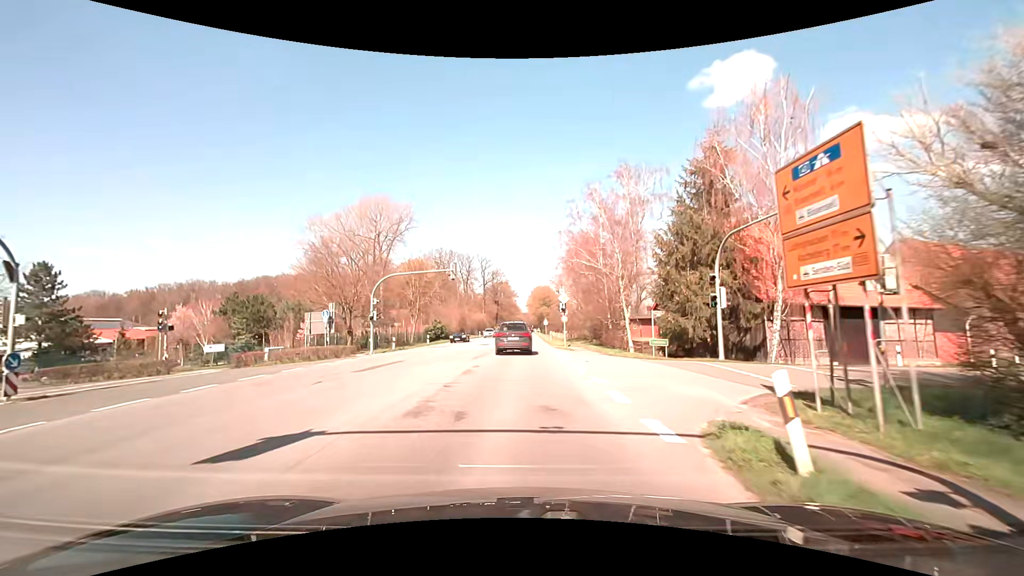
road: primary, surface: asphalt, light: Day
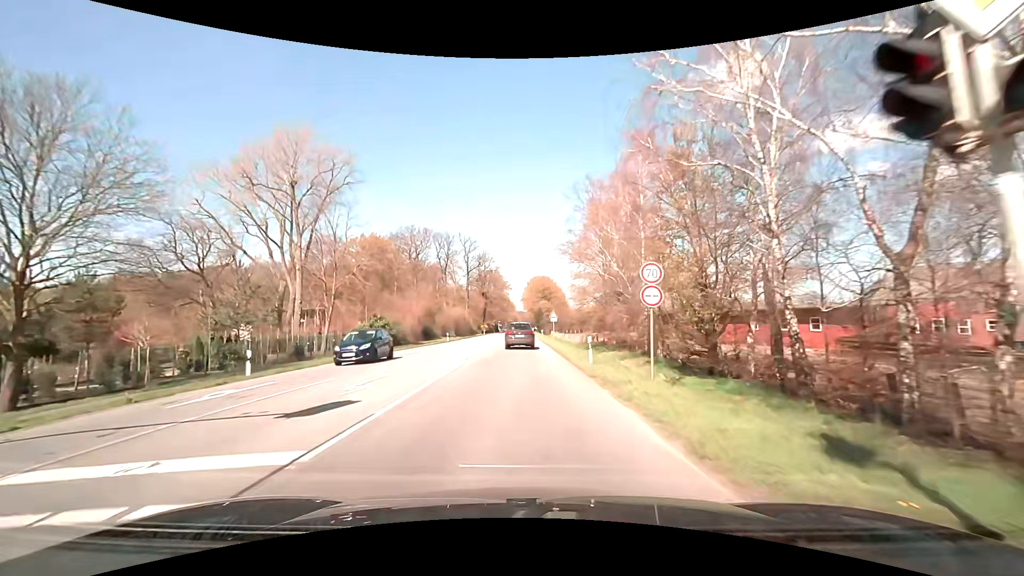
(+0.3, +34.2) m; +1°
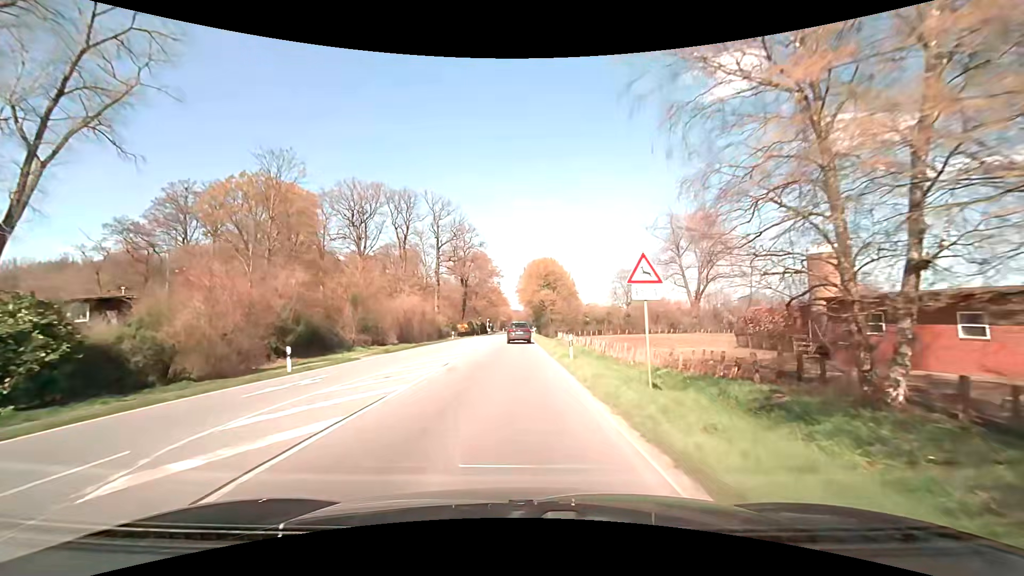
(+0.2, +39.4) m; 0°
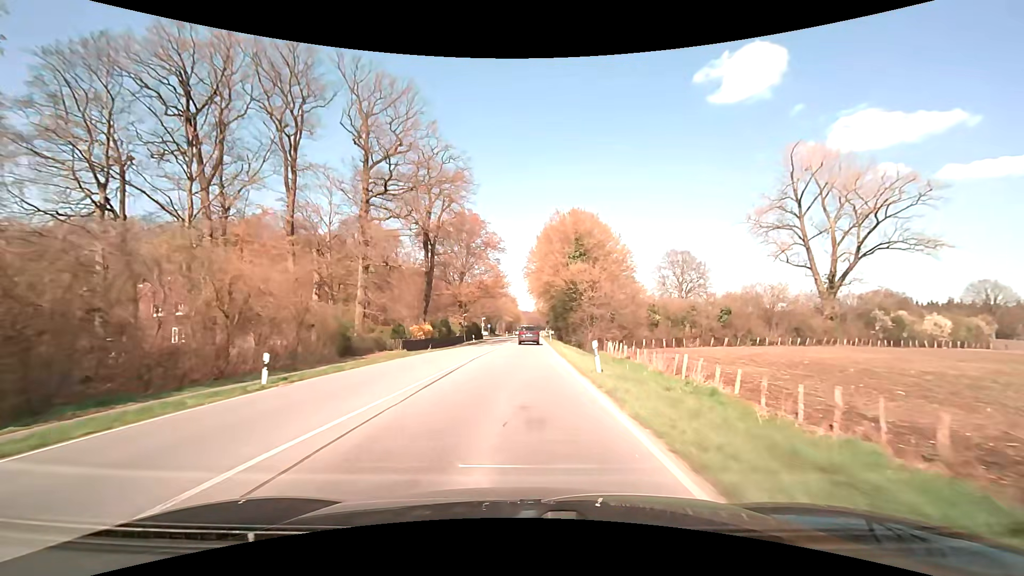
(-0.5, +45.2) m; -1°
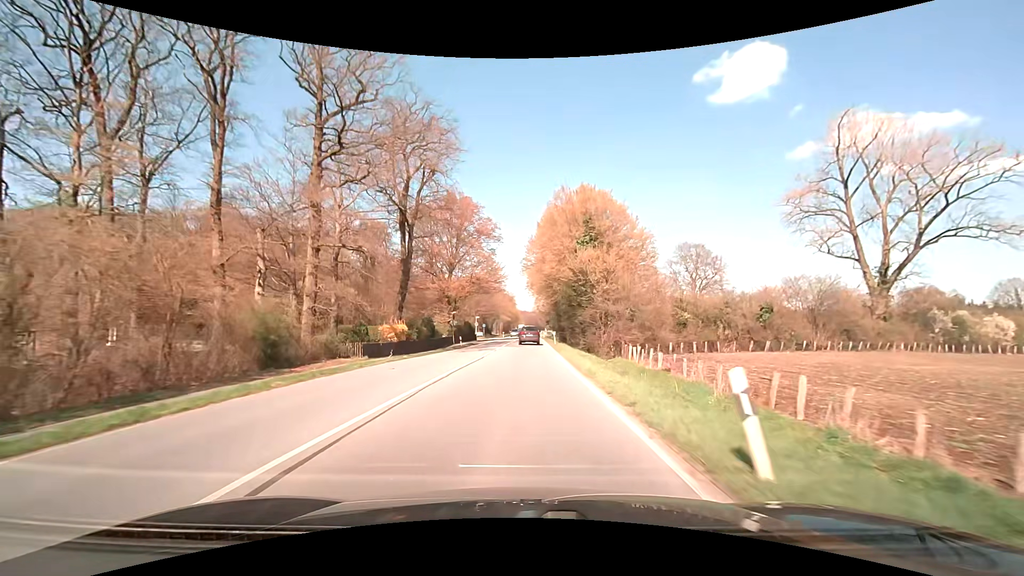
(0.0, +9.9) m; 0°
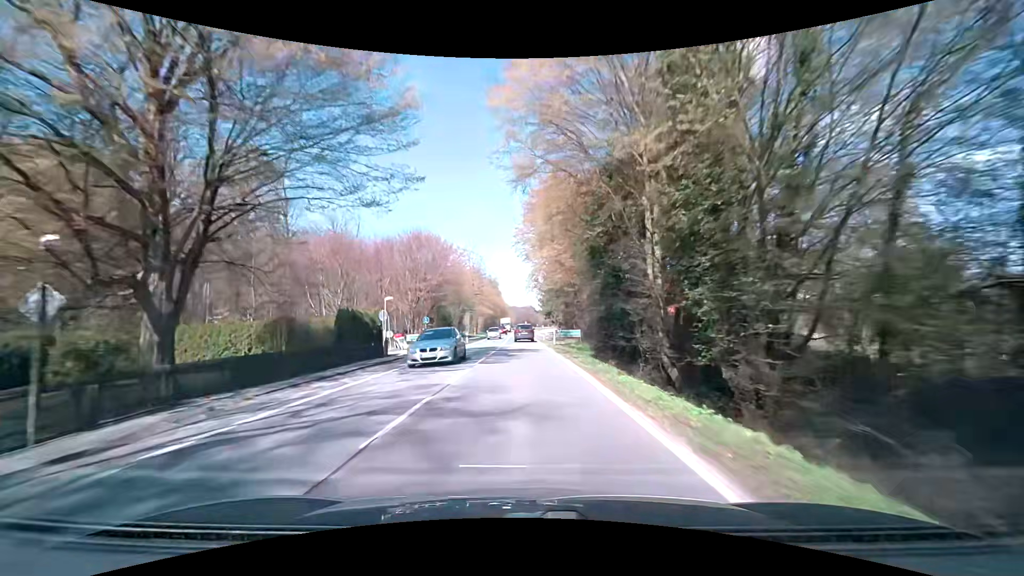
(+0.6, +51.6) m; +1°
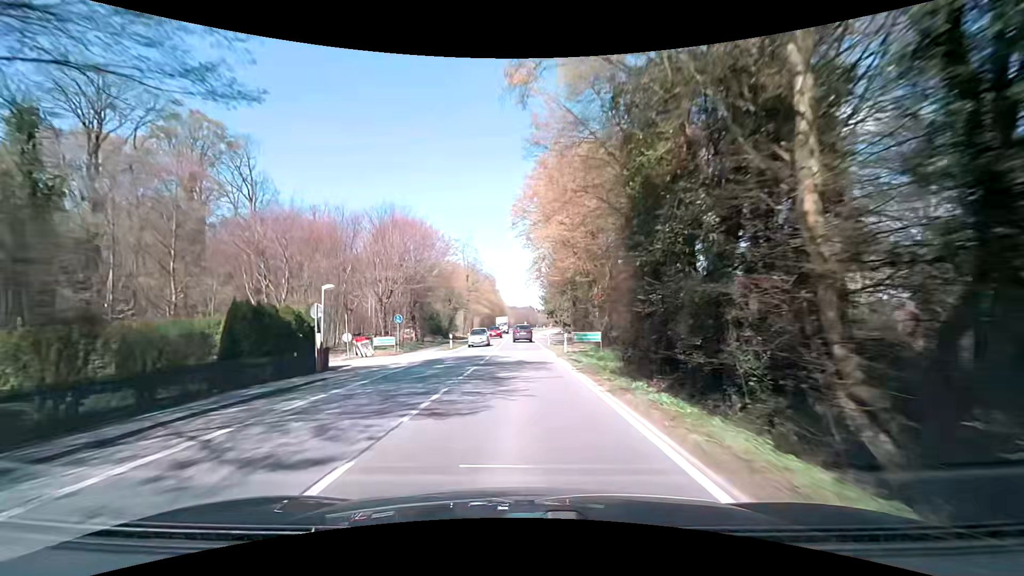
(+0.1, +10.5) m; 0°
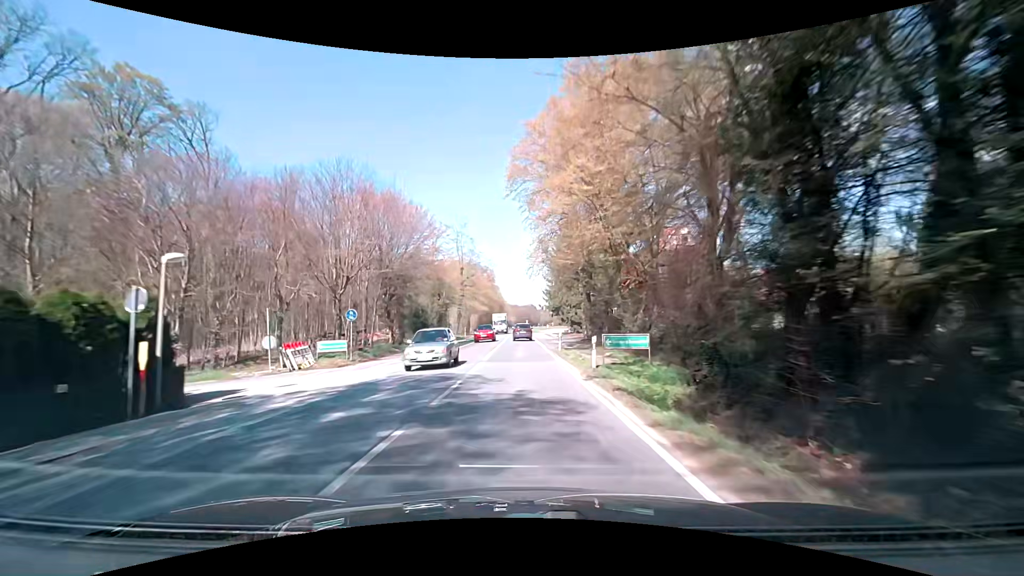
(0.0, +10.5) m; -1°
(0, +10) (0, +20) (0, +30) (0, +40) (0, +50) (0, +60) (0, +70) (0, +80) (0, +90) (0, +100) m
